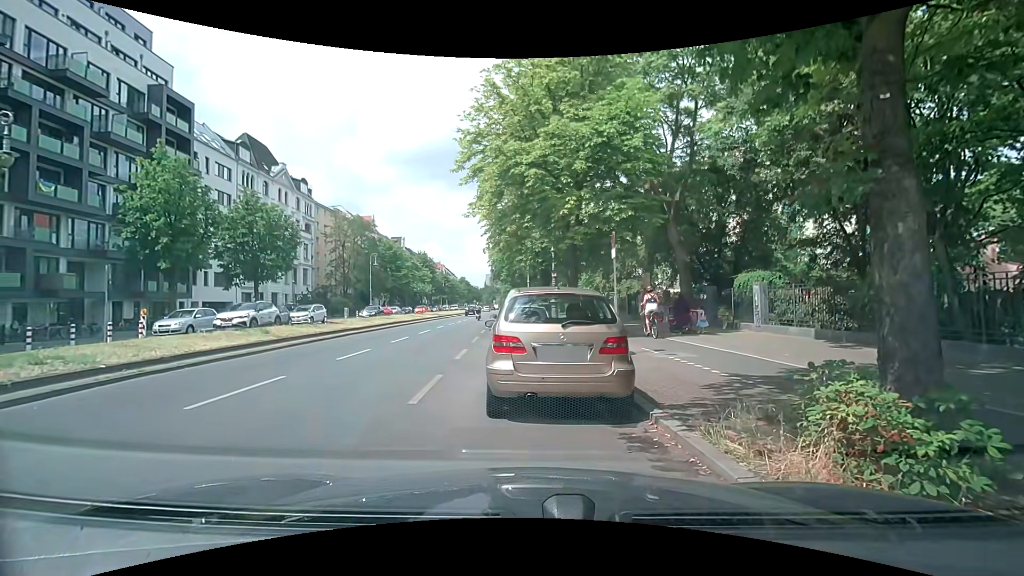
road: secondary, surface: asphalt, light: Day
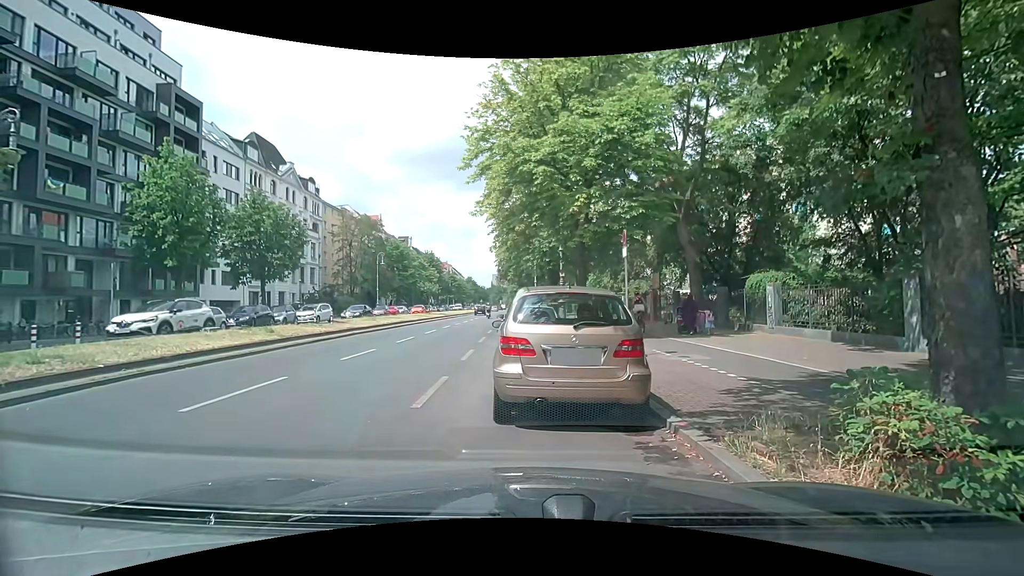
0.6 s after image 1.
(0.0, +0.3) m; 0°
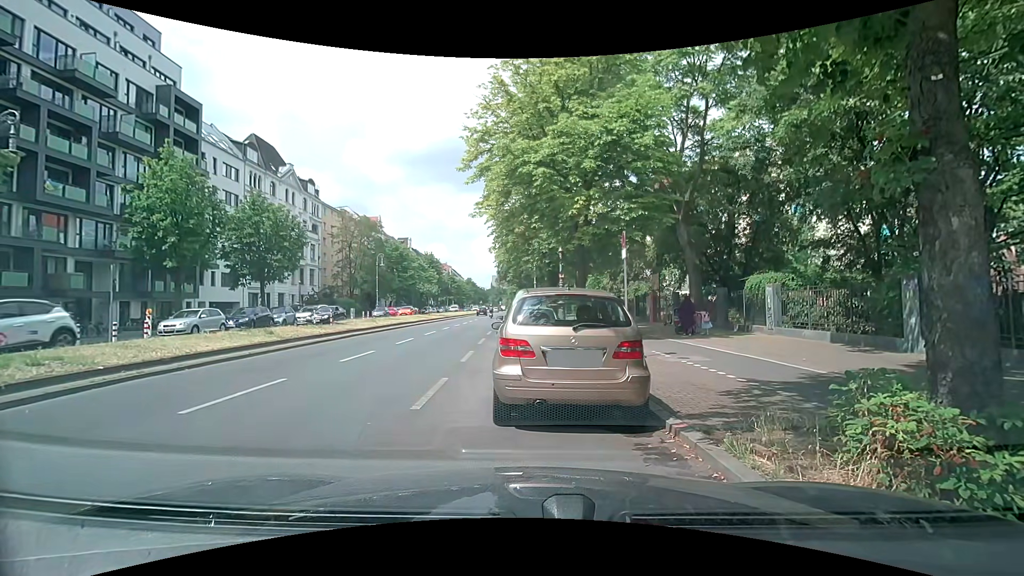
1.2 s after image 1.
(0.0, +0.1) m; 0°
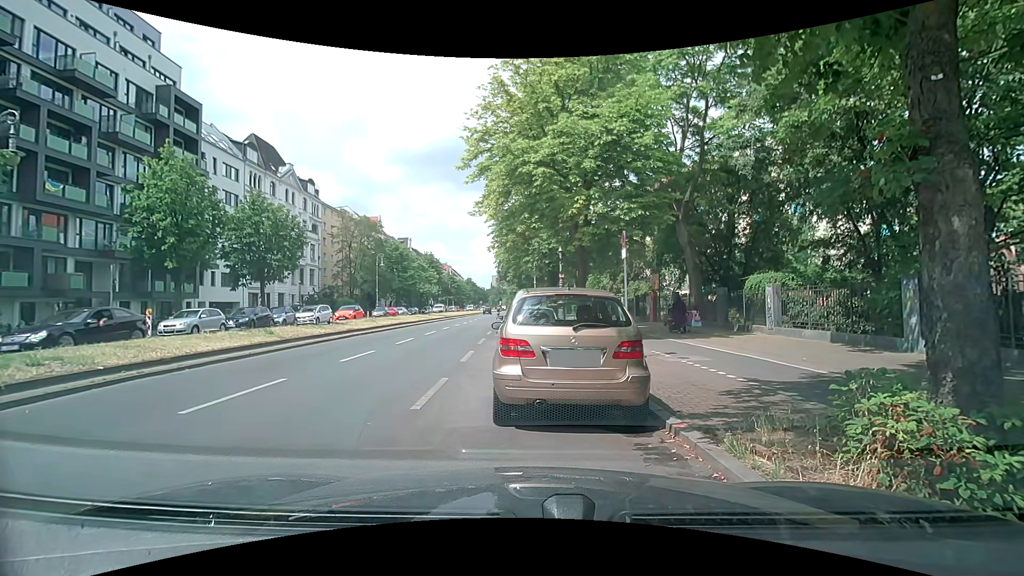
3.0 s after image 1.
(0.0, +0.1) m; 0°
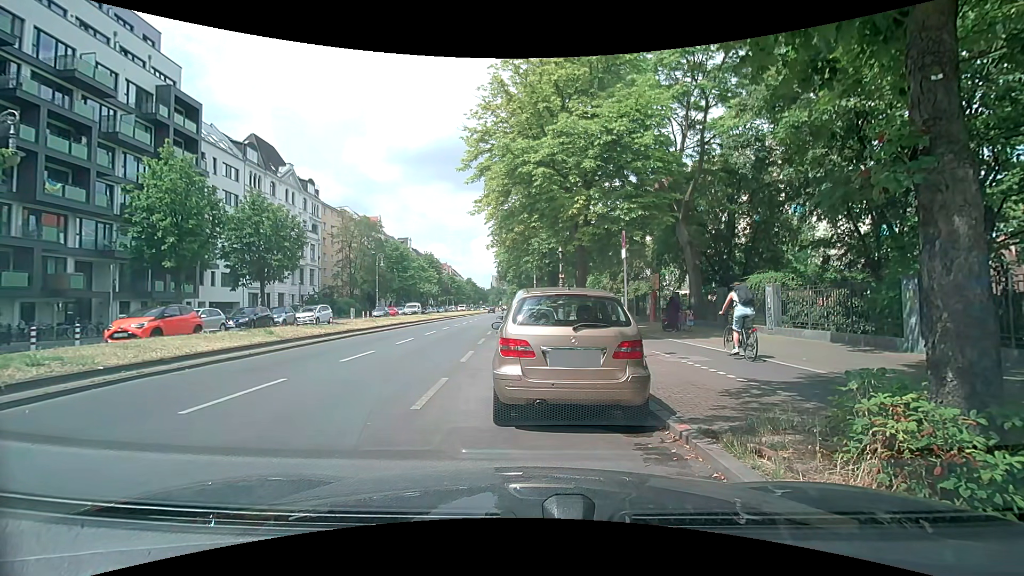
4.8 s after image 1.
(0.0, 0.0) m; 0°
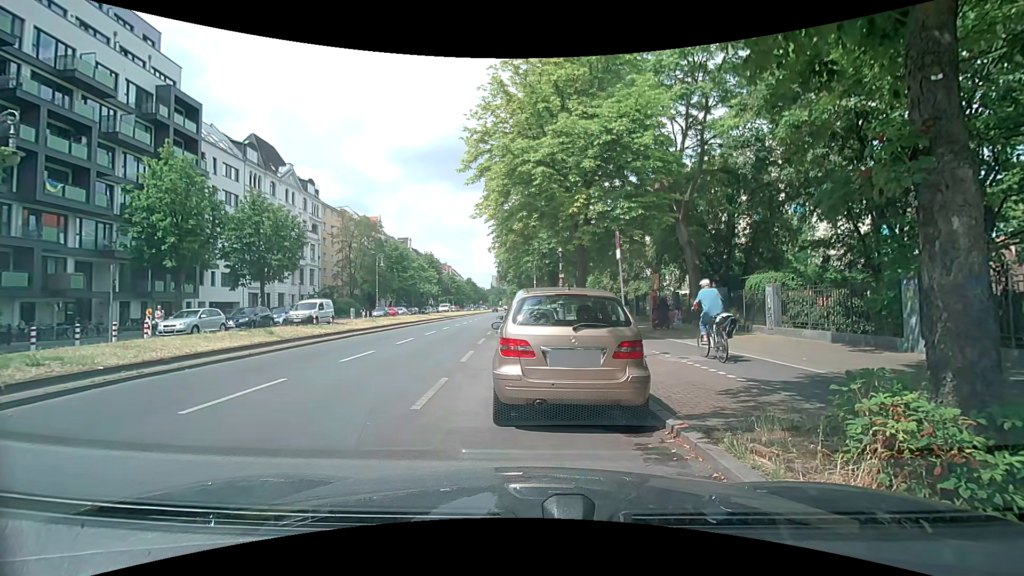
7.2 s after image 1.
(0.0, 0.0) m; 0°
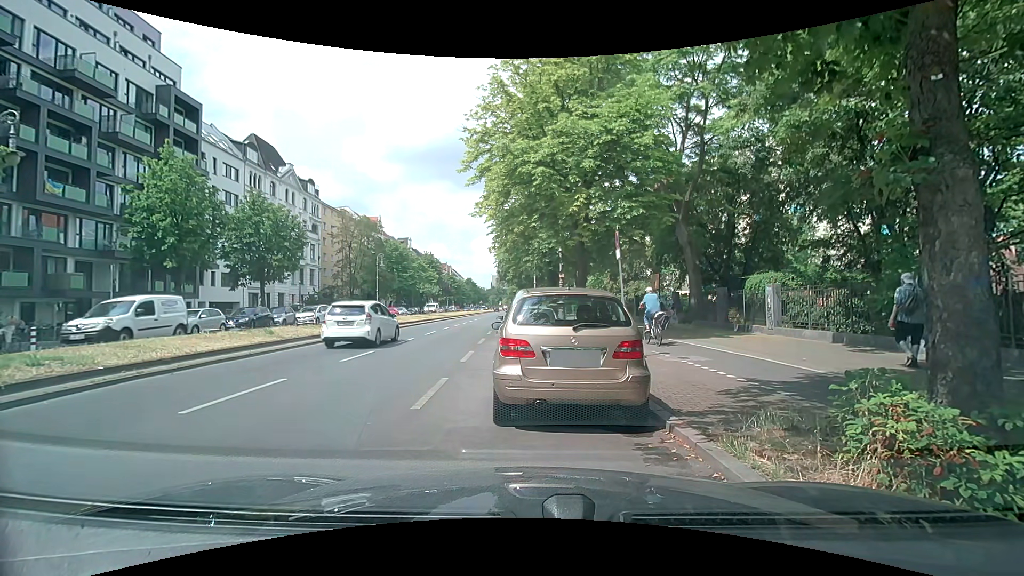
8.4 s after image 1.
(0.0, 0.0) m; 0°
